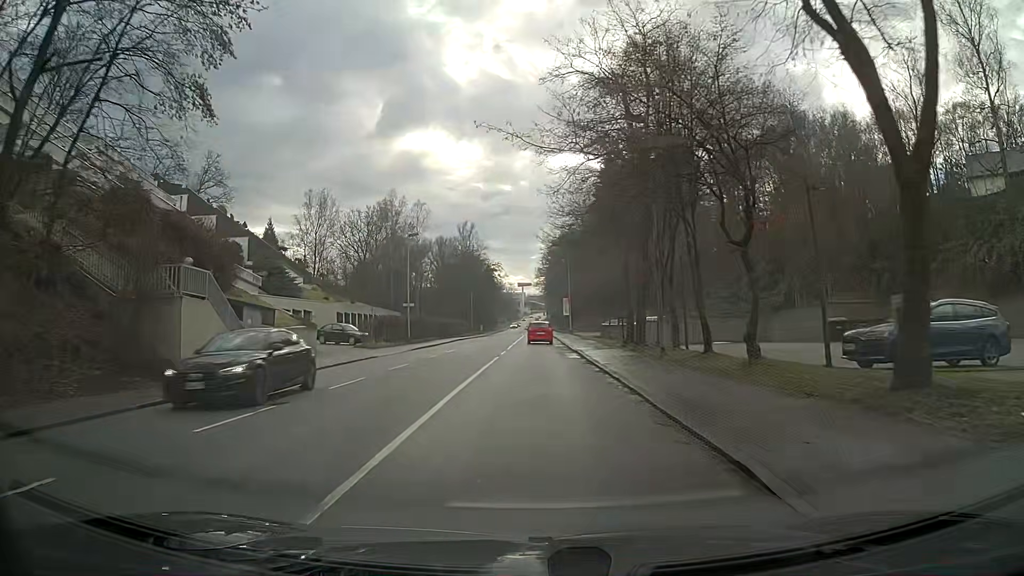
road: tertiary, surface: asphalt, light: Day
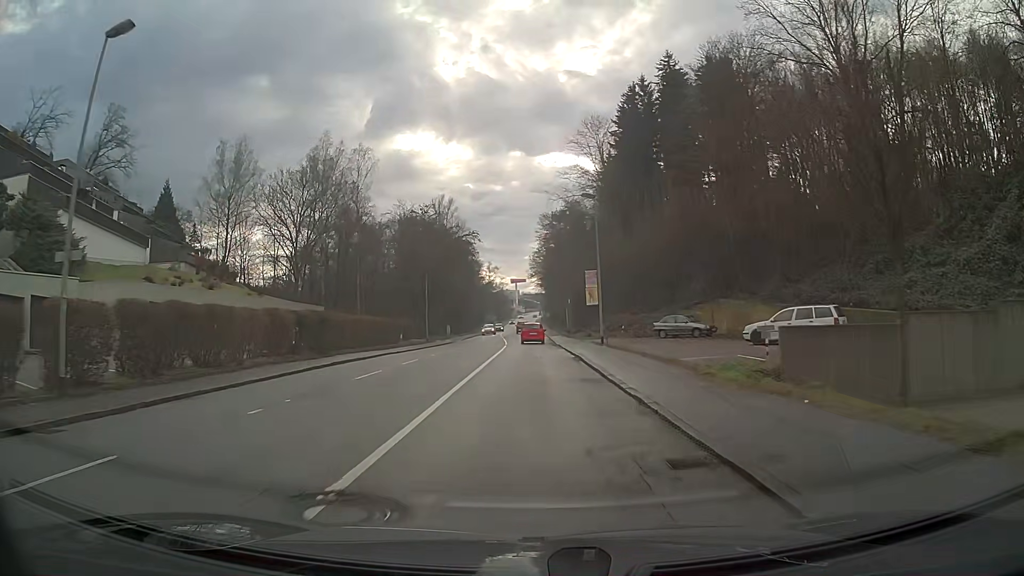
(+0.3, +38.0) m; +1°
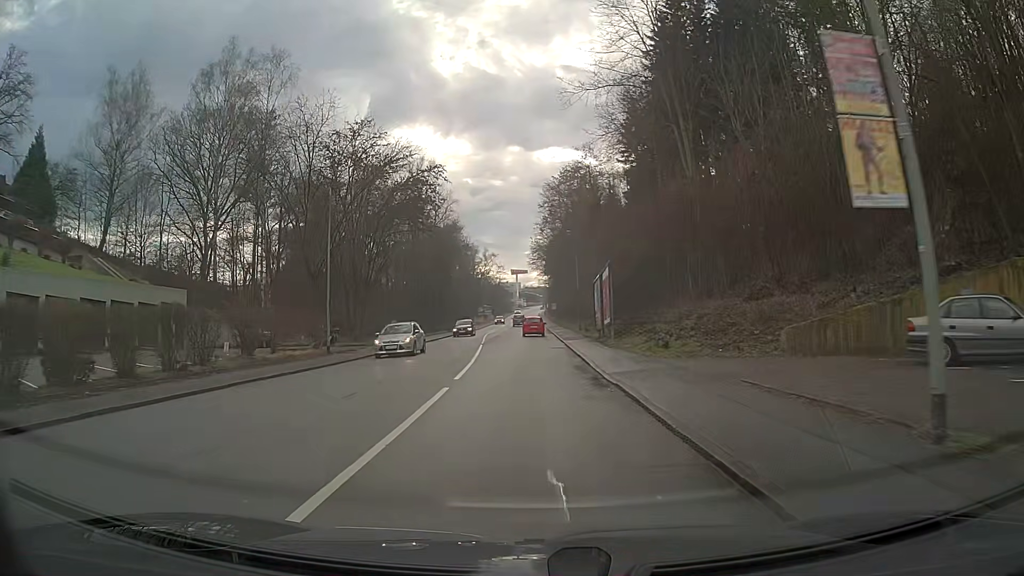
(-0.1, +30.4) m; 0°
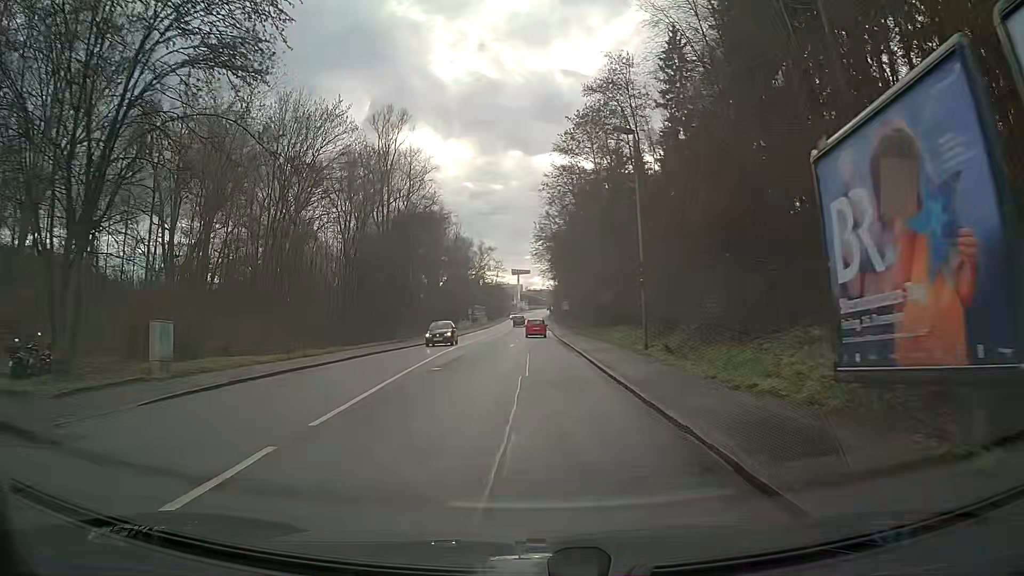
(-0.1, +30.5) m; 0°
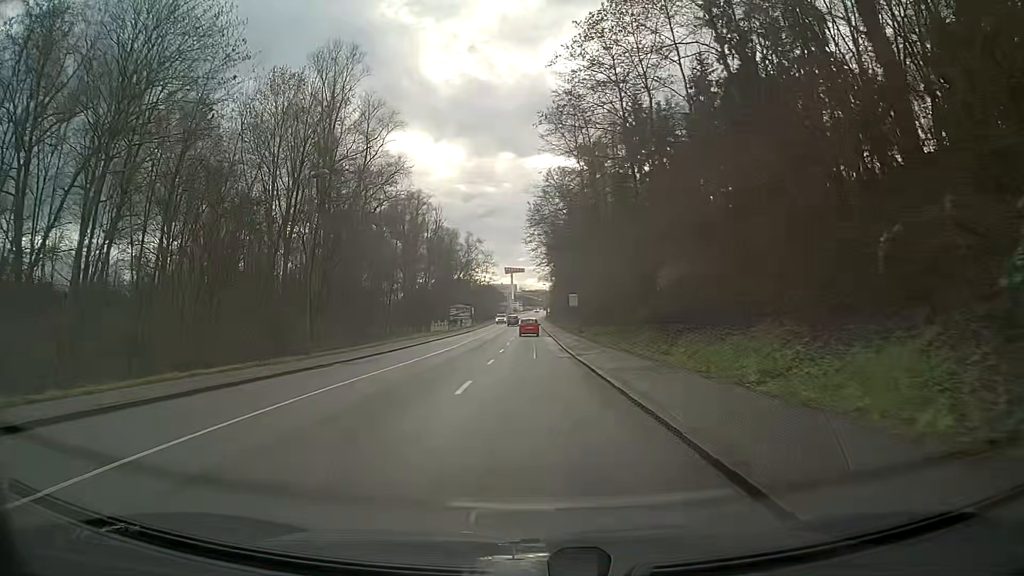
(+0.2, +22.7) m; 0°
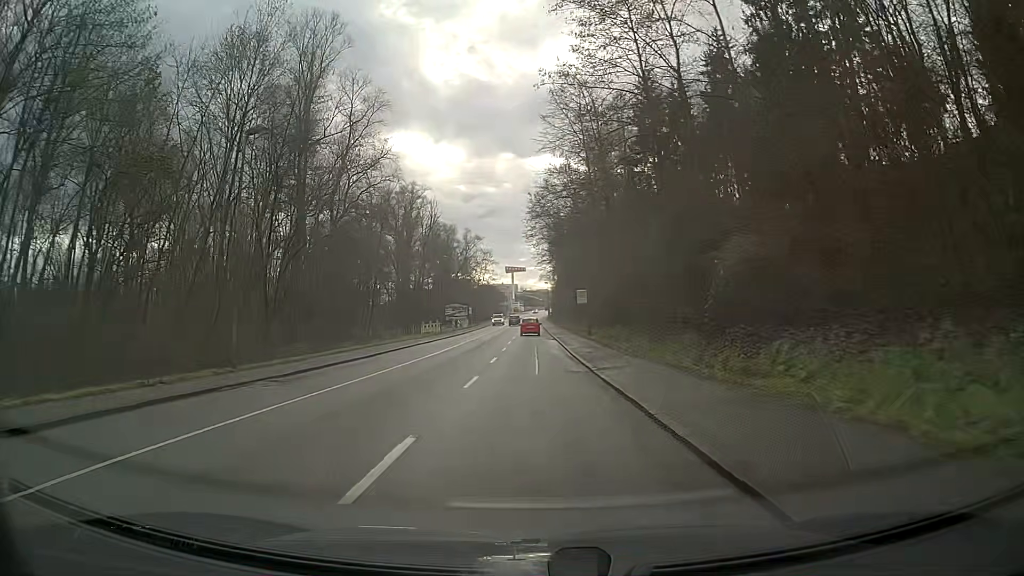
(0.0, +7.6) m; 0°
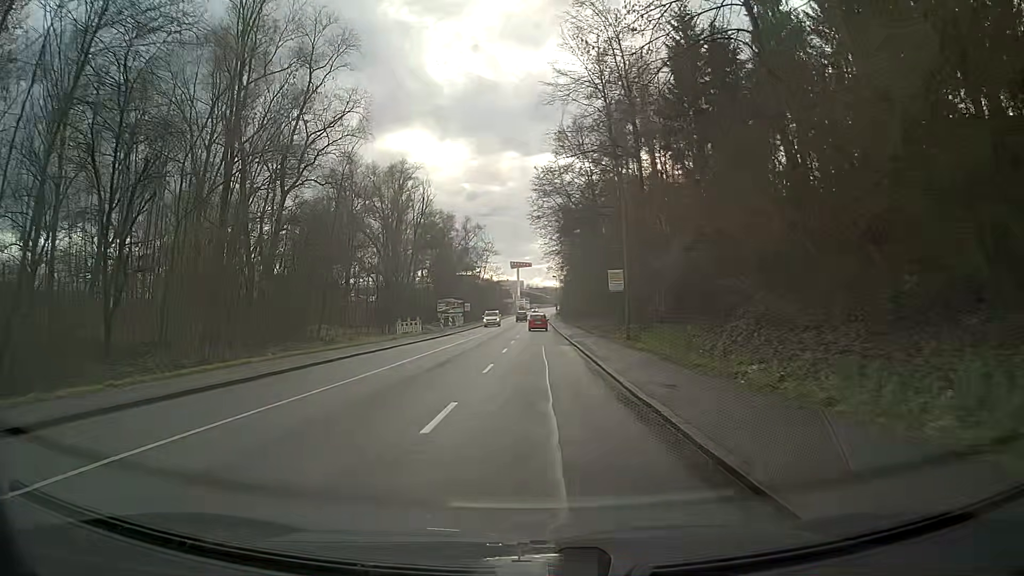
(0.0, +15.2) m; 0°
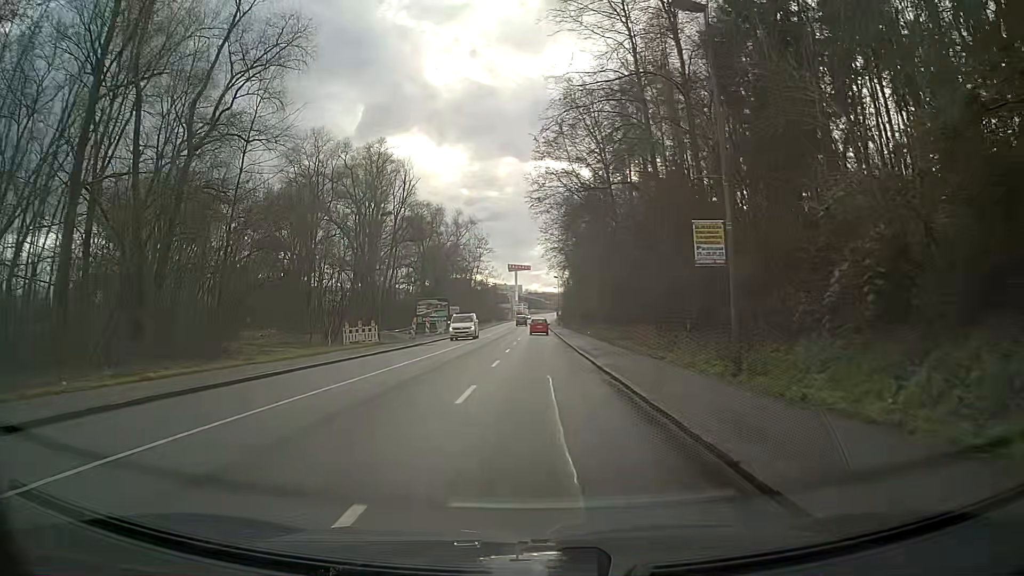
(+0.1, +15.2) m; +1°
